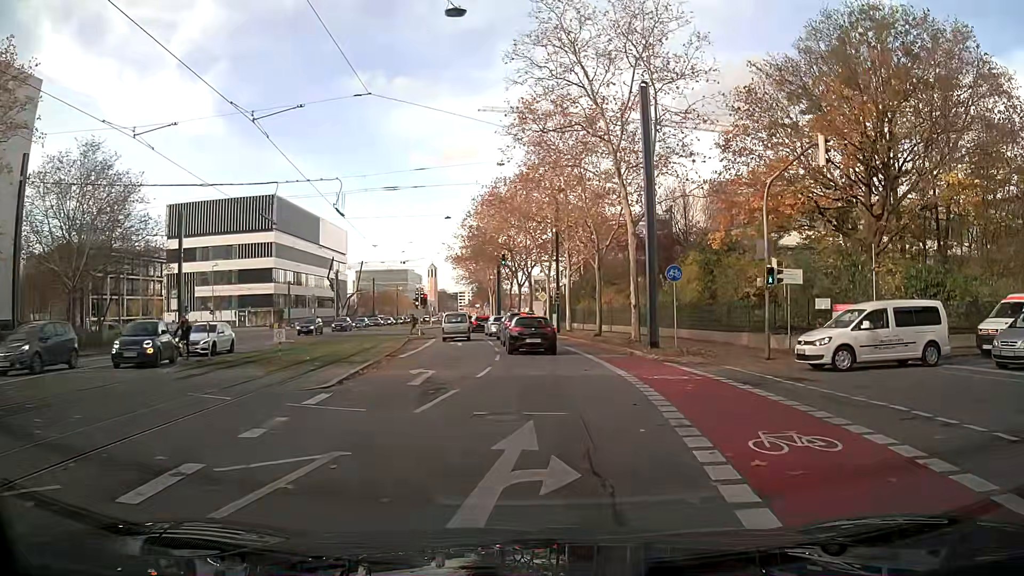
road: secondary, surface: asphalt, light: Day
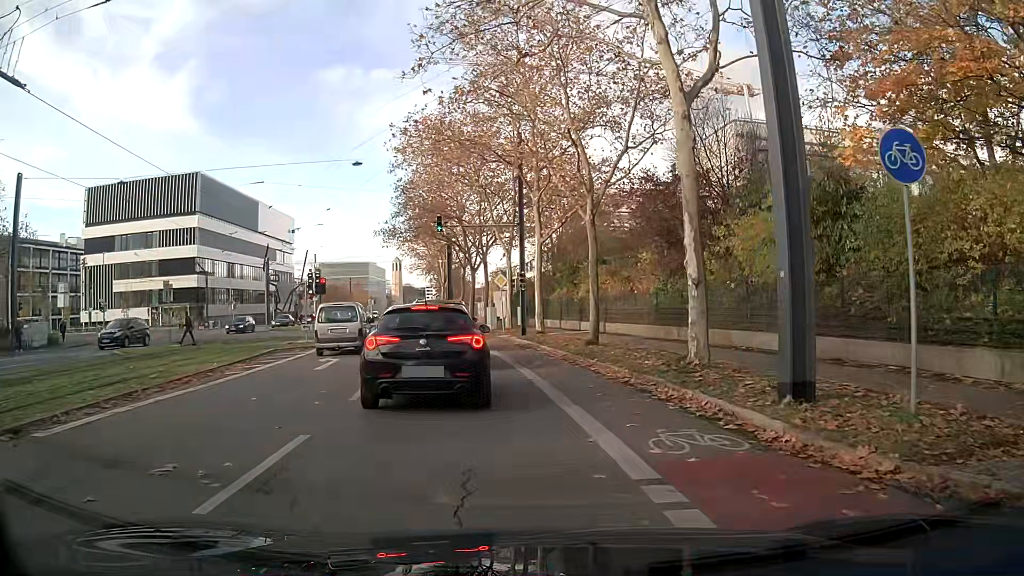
(+0.7, +17.2) m; +1°
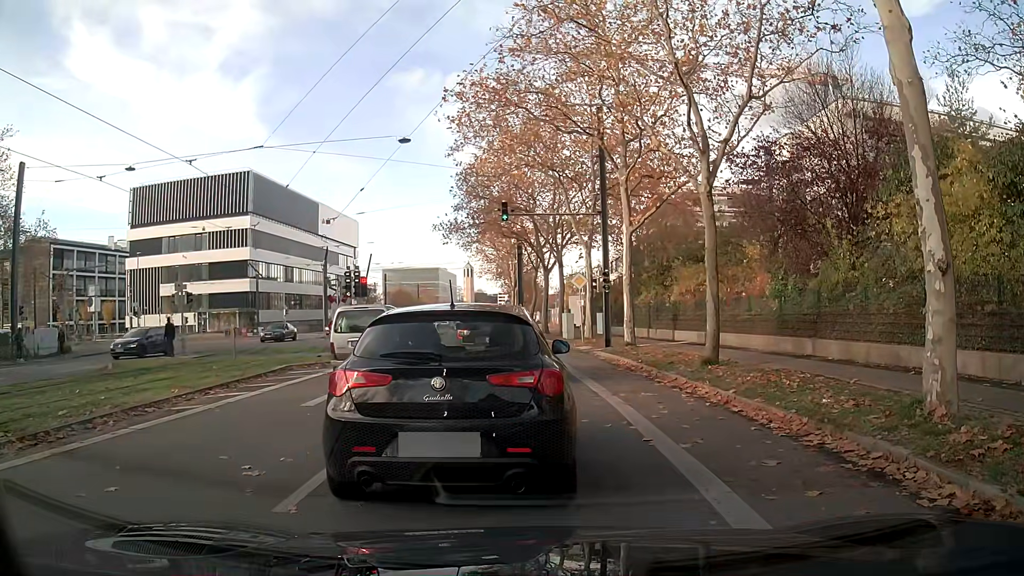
(-0.3, +5.5) m; -5°
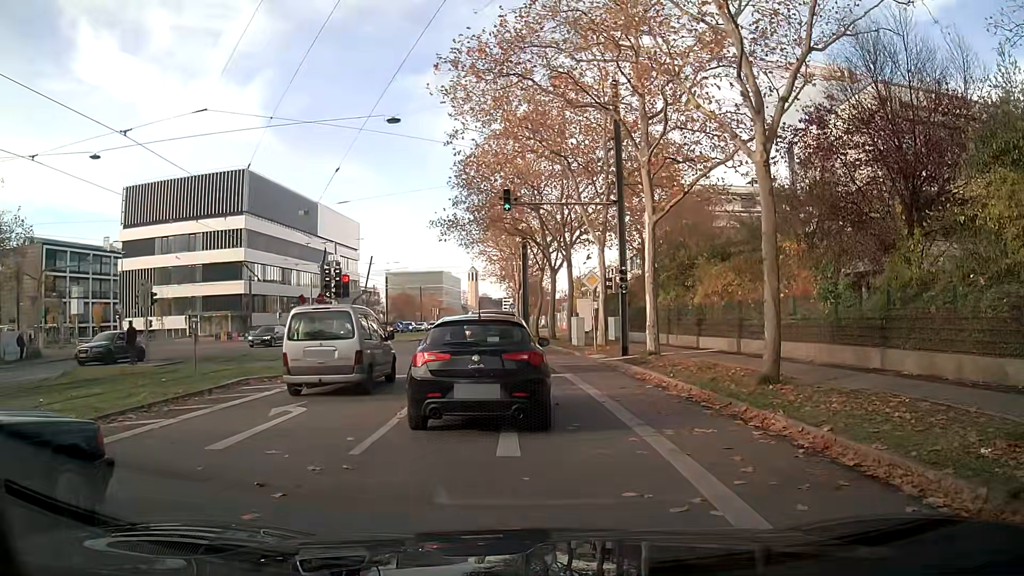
(-0.1, +3.9) m; -2°
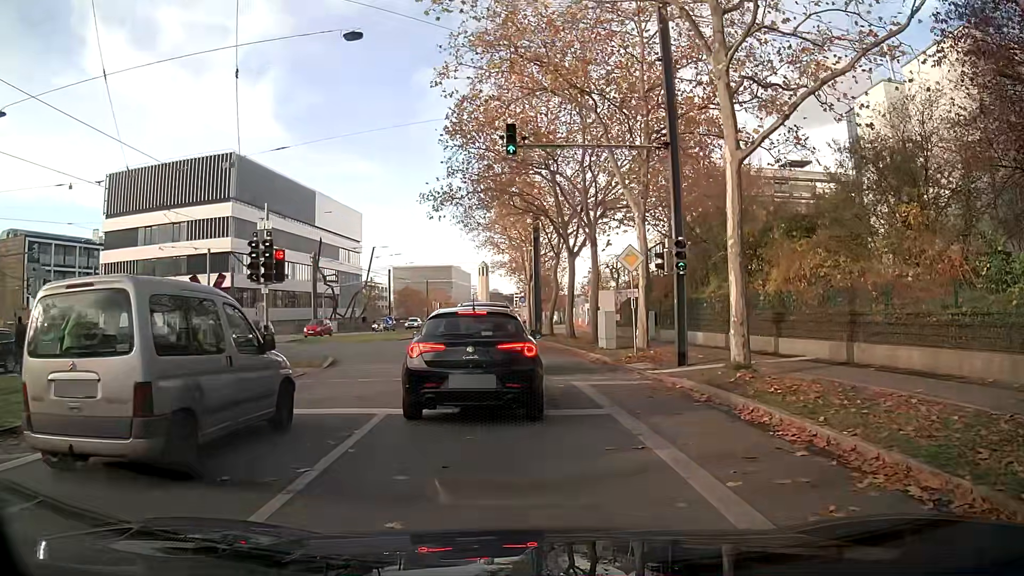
(0.0, +7.8) m; 0°
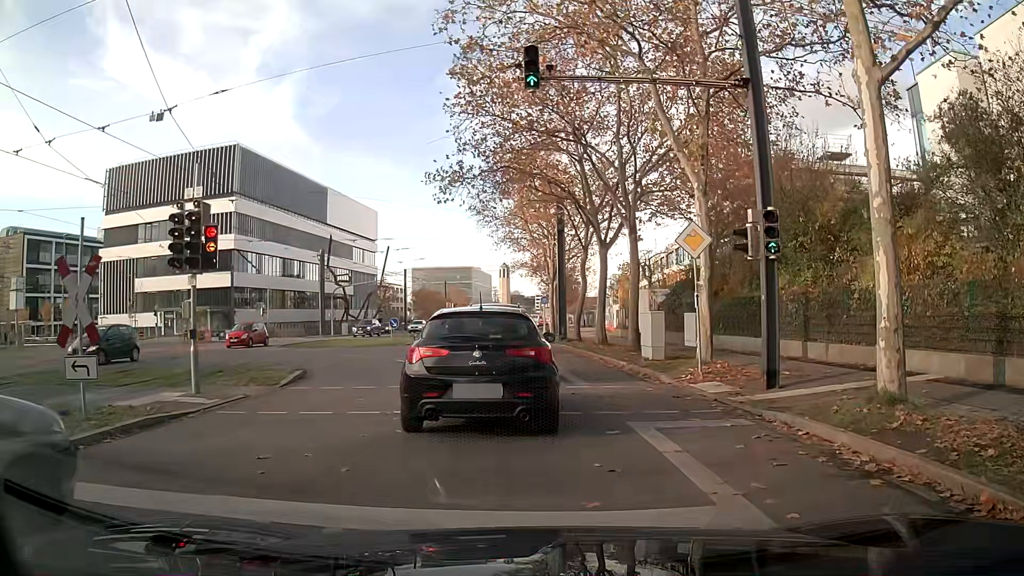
(-0.1, +4.9) m; -2°
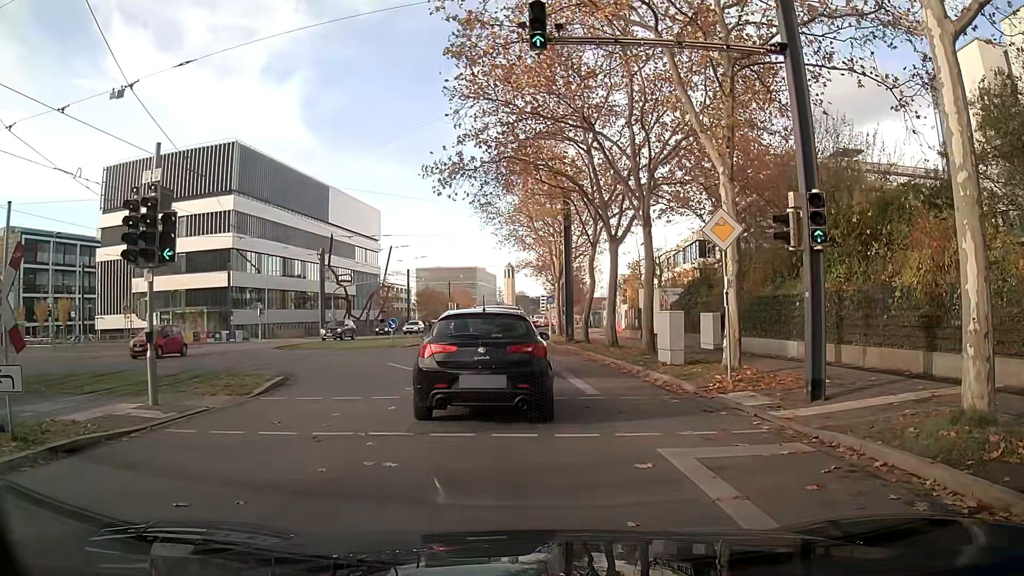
(0.0, +1.7) m; 0°
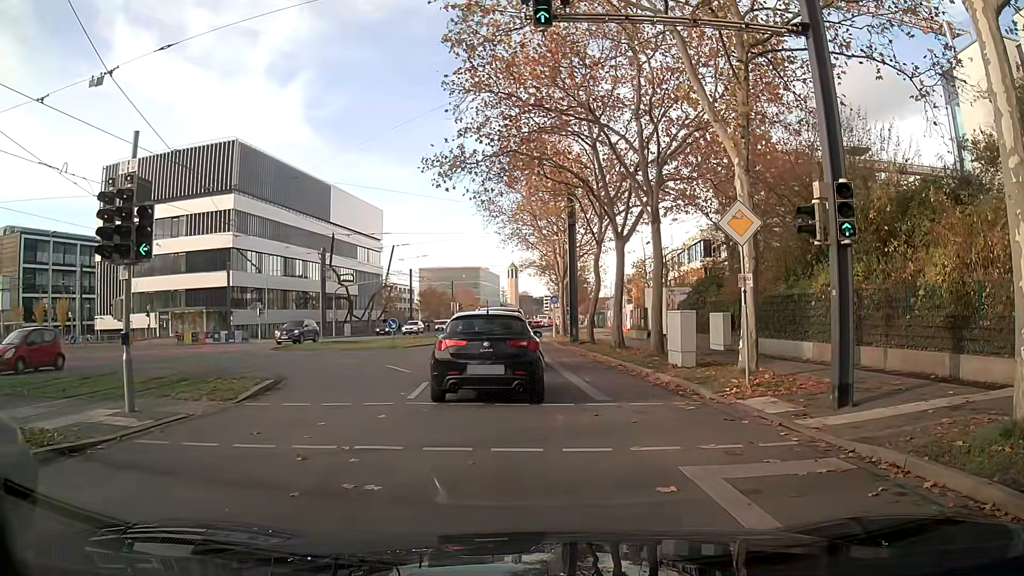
(0.0, +0.8) m; 0°
(0, +10) (-1, +20) (-2, +30) (-3, +40) (-3, +50) (-4, +60) (-5, +70) (-4, +80) (-4, +90) (-3, +100) m
